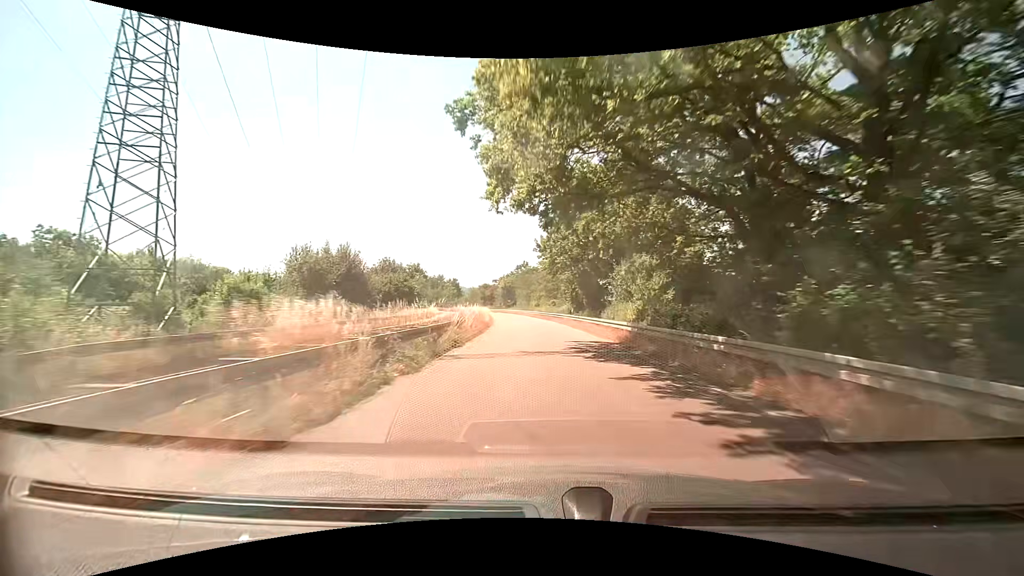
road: trunk_link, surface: asphalt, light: Day
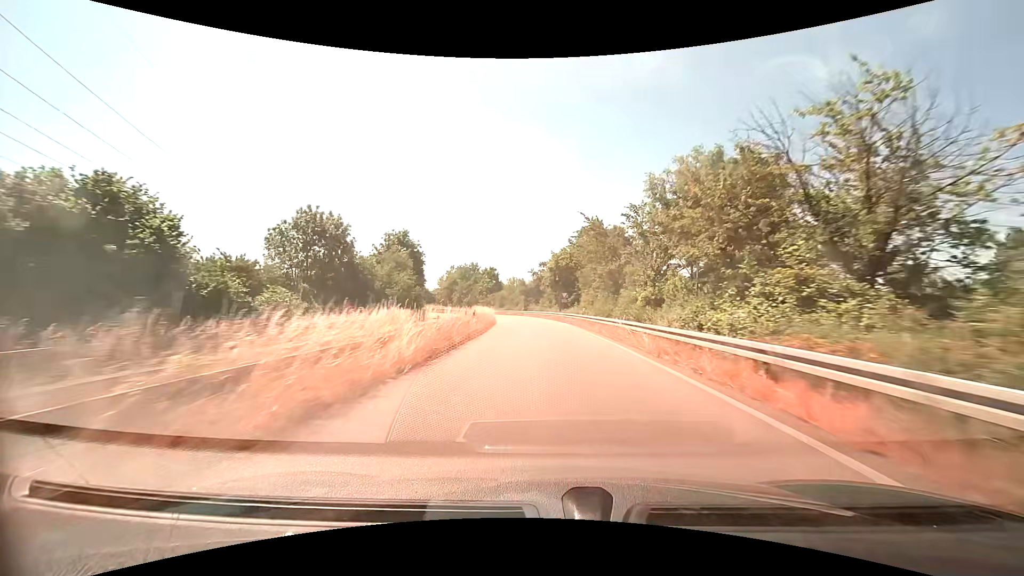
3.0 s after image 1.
(-2.7, +55.7) m; -7°
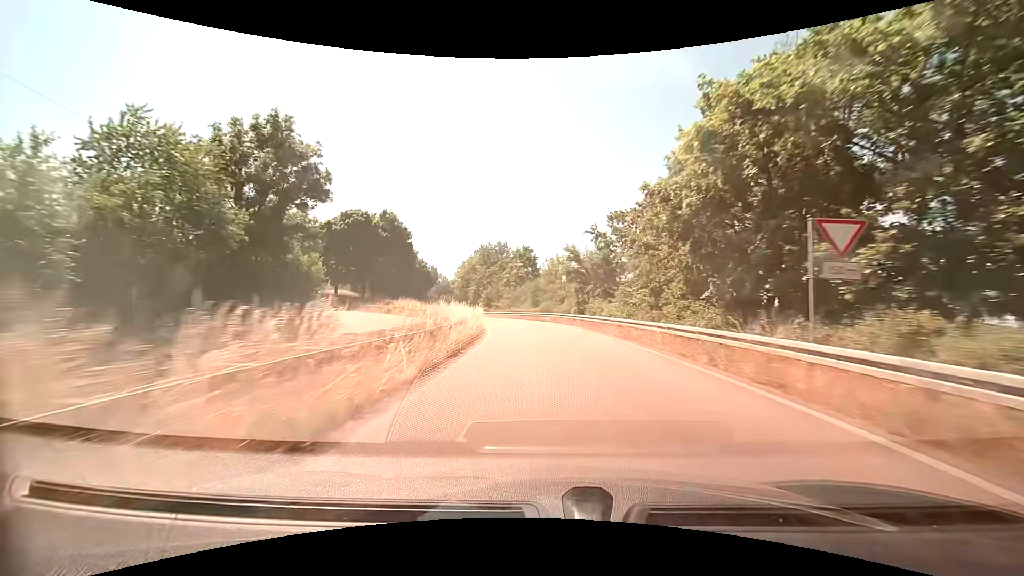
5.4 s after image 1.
(-2.2, +43.8) m; -6°
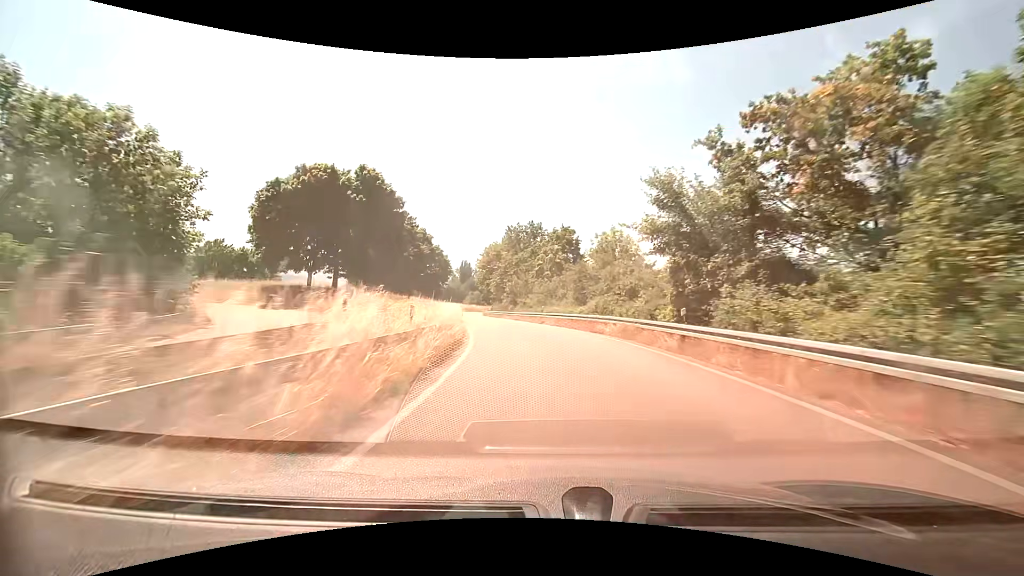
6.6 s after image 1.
(-0.6, +21.3) m; -4°
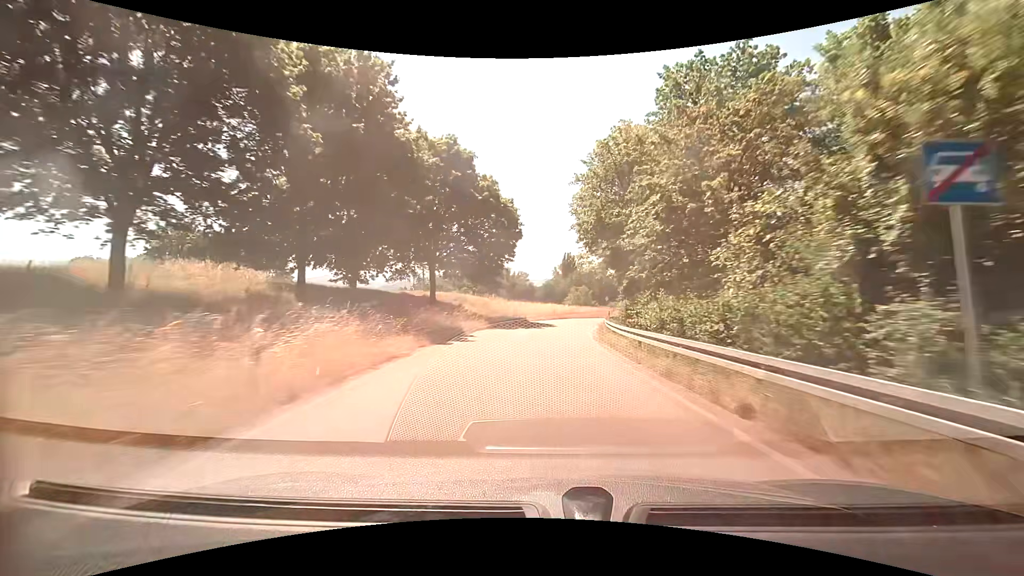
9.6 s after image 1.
(-6.7, +50.7) m; -12°
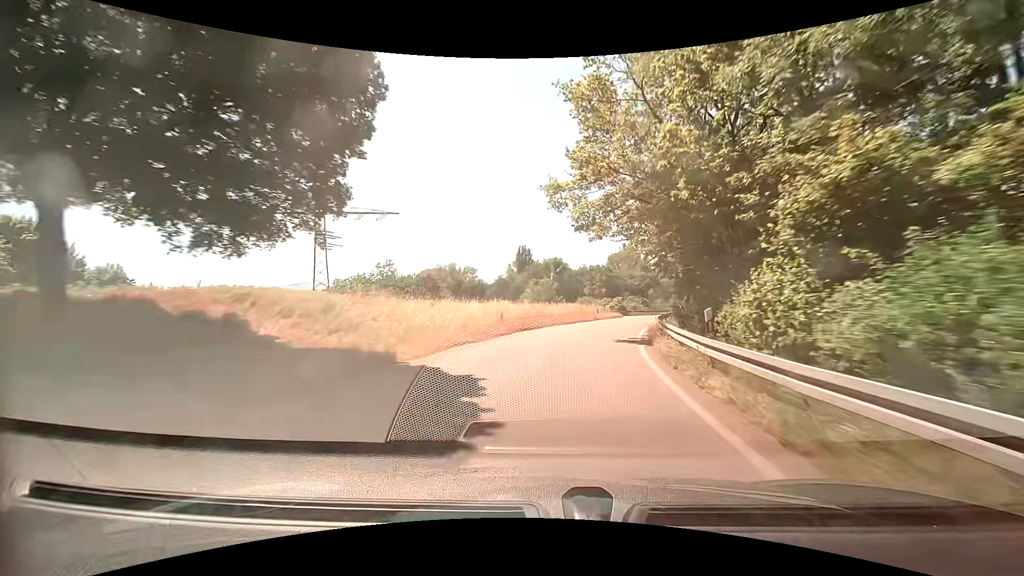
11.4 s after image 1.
(+0.8, +29.7) m; +5°
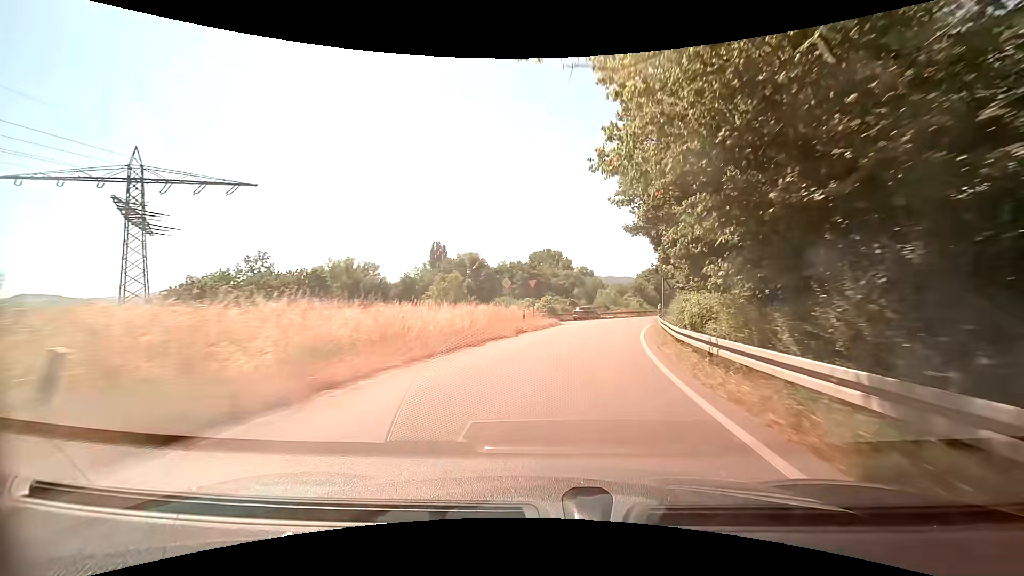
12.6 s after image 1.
(+1.3, +19.4) m; +9°
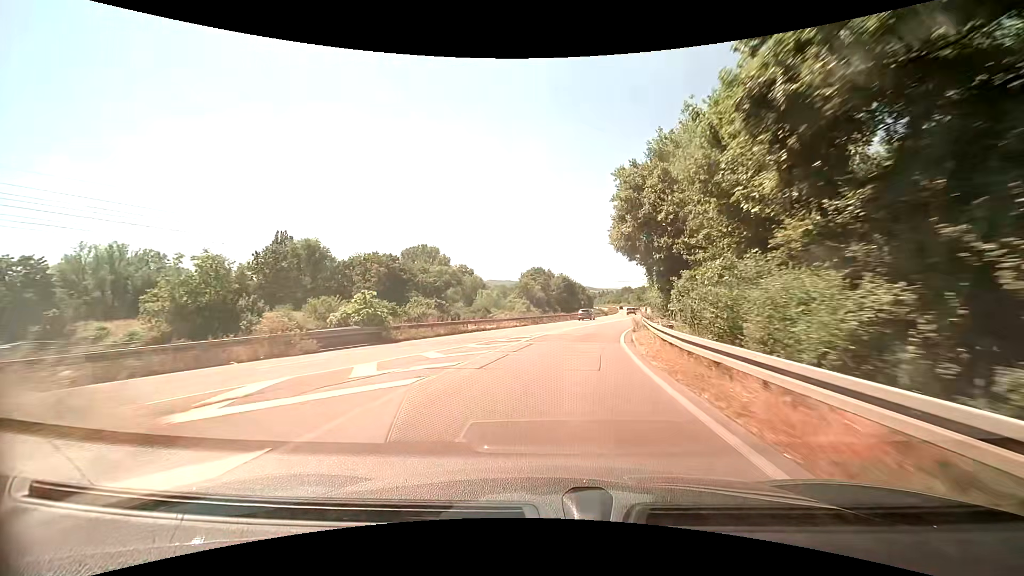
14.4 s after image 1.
(+3.4, +28.6) m; +13°
(0, +10) (+1, +20) (+3, +30) (+5, +40) (+8, +49) (+11, +59) (+13, +69) (+16, +78) (+18, +88) (+20, +98) m
